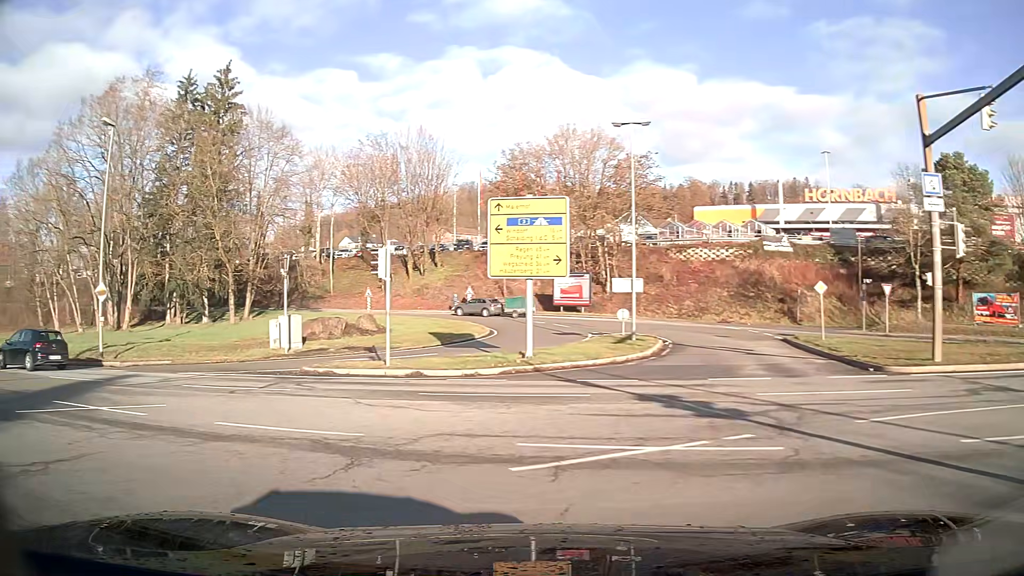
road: primary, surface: asphalt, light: Day
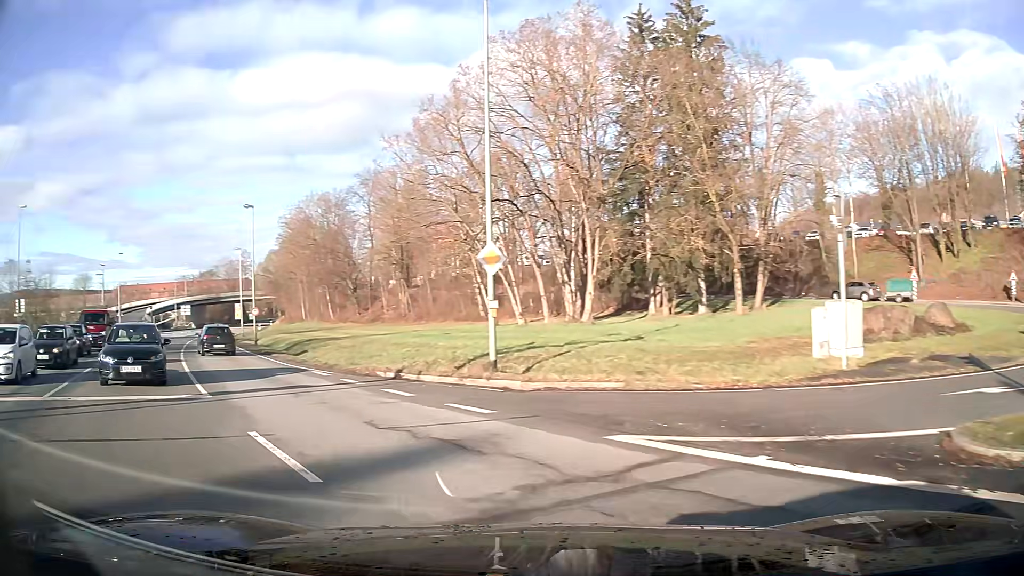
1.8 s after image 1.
(-4.8, +12.1) m; -42°
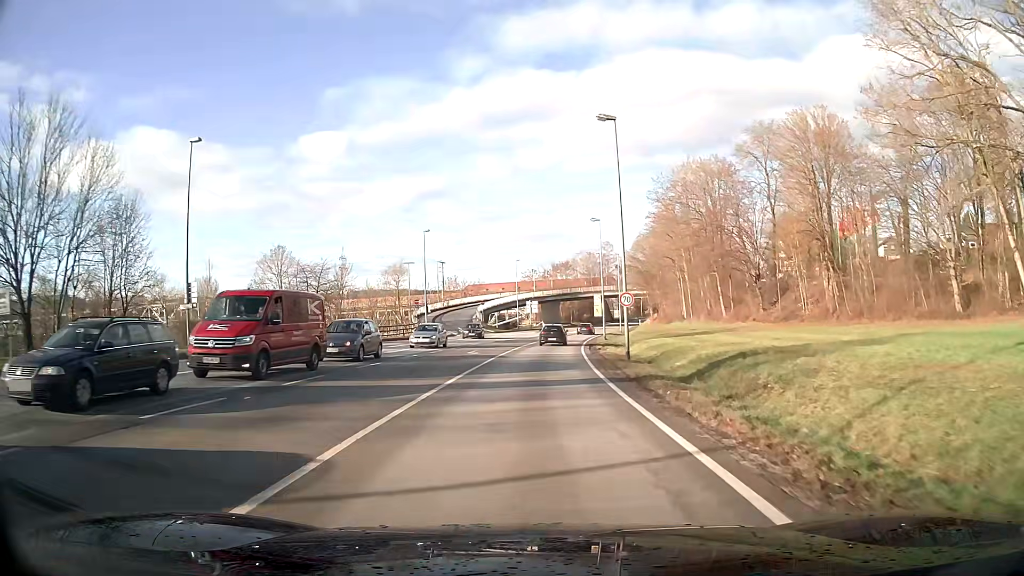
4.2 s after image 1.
(-7.0, +21.5) m; -24°
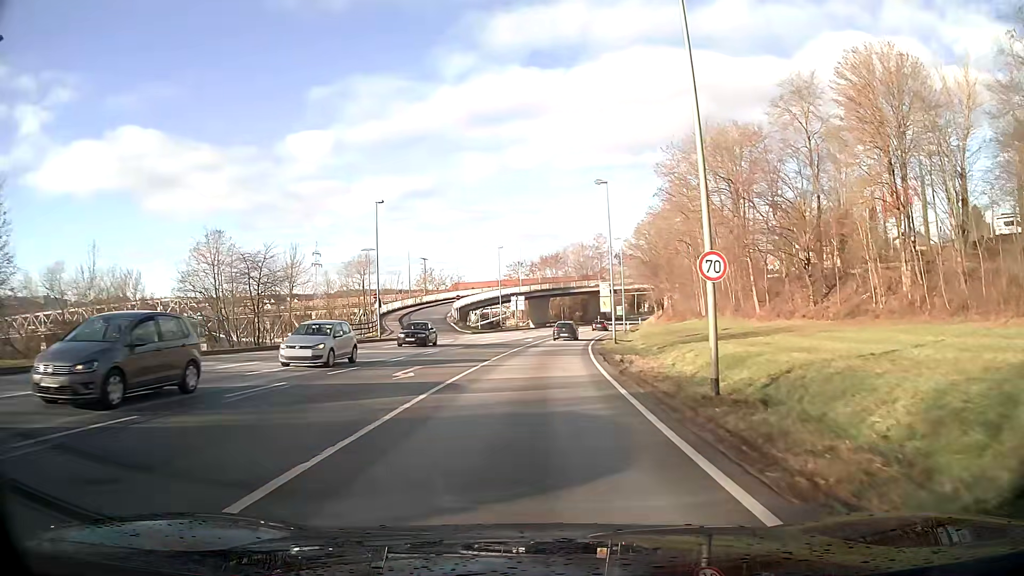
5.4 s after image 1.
(+0.2, +15.3) m; +1°
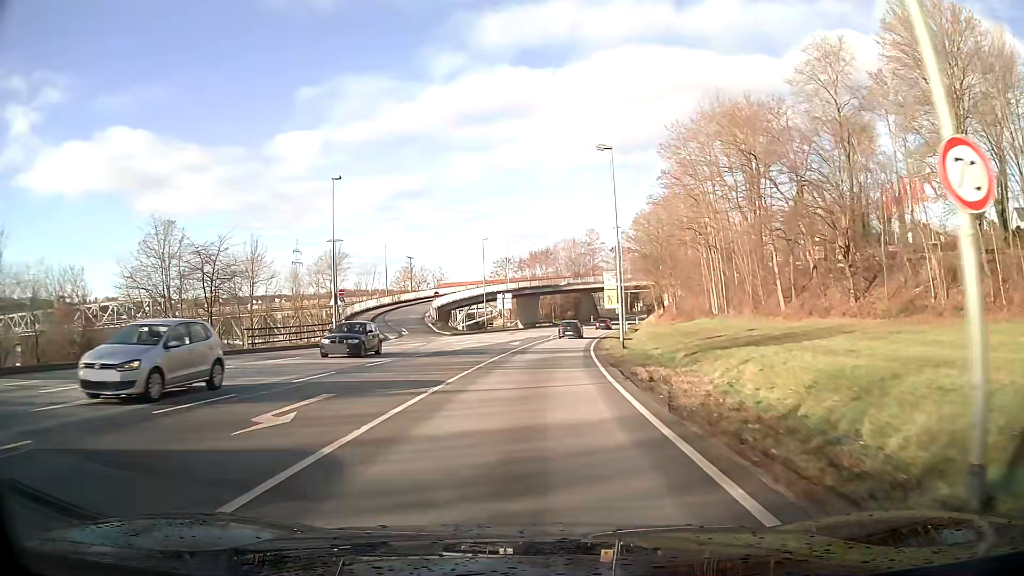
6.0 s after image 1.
(+0.1, +8.7) m; +1°
